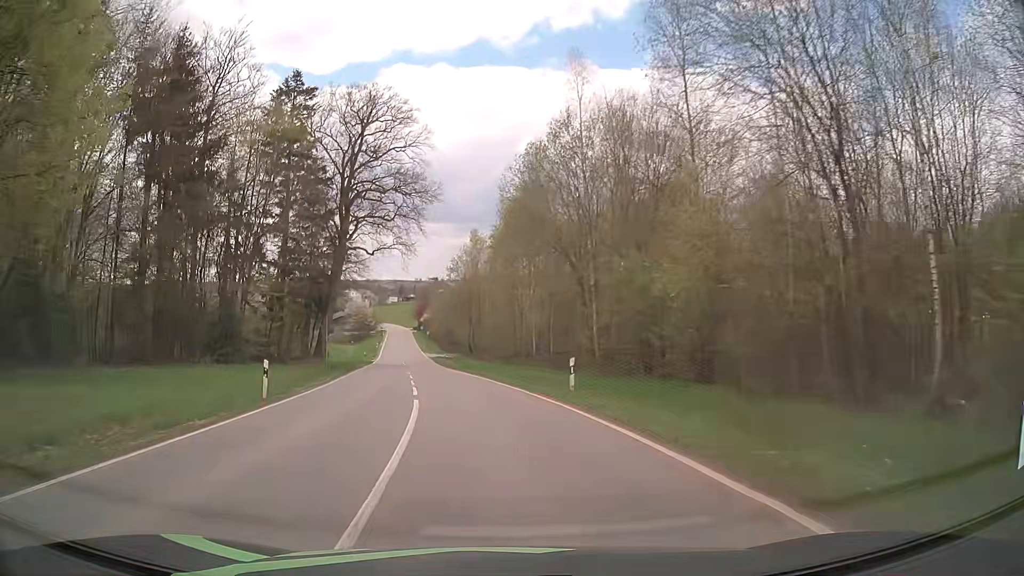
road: tertiary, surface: asphalt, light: Day
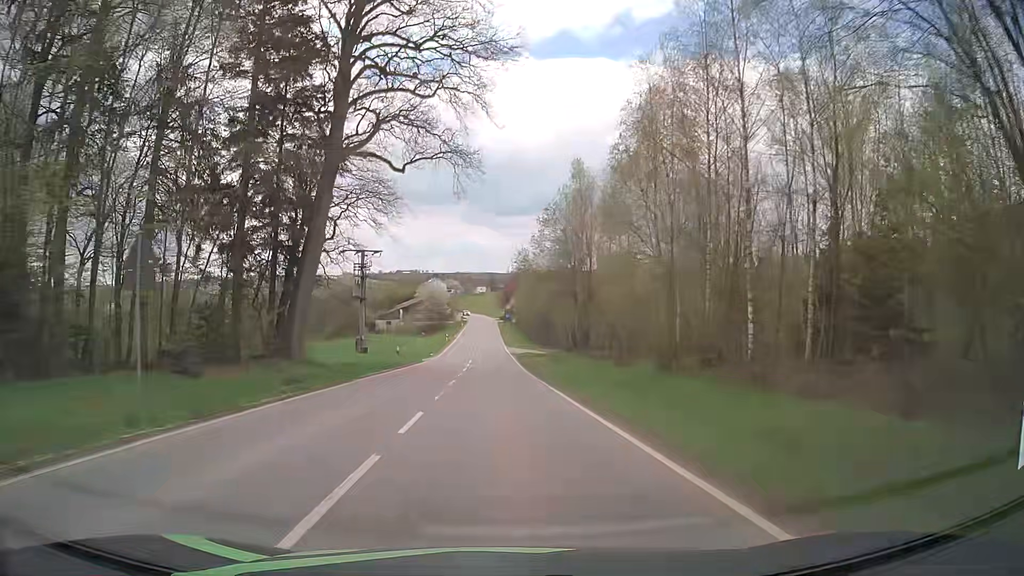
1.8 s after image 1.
(-2.3, +27.7) m; -8°
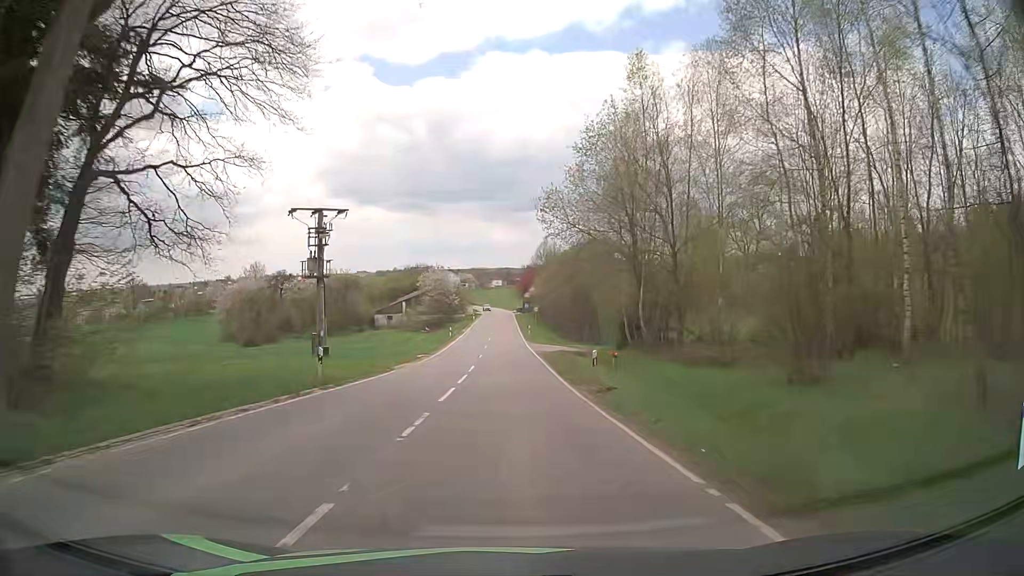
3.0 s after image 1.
(-0.4, +19.5) m; -1°
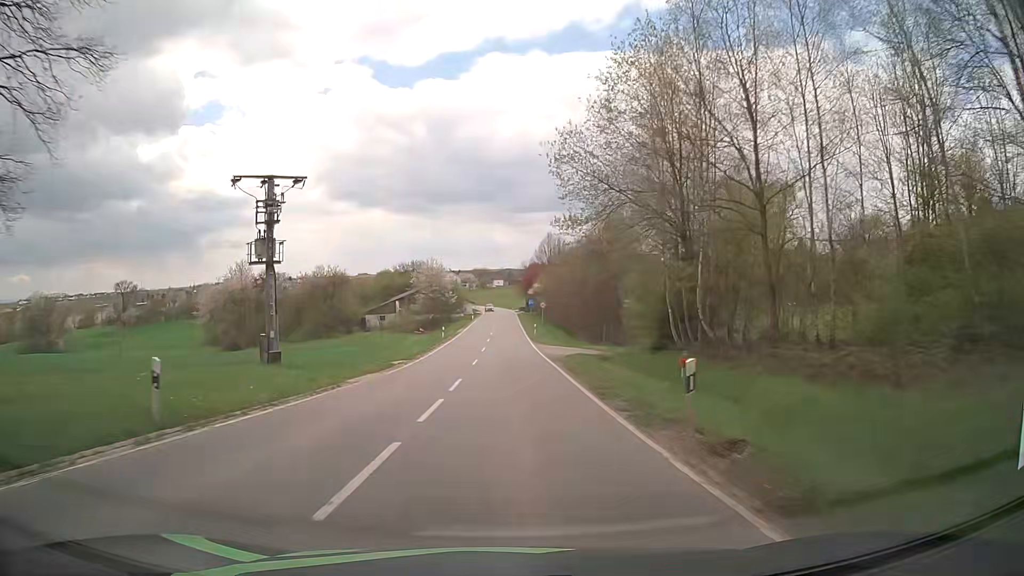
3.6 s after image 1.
(0.0, +9.9) m; 0°
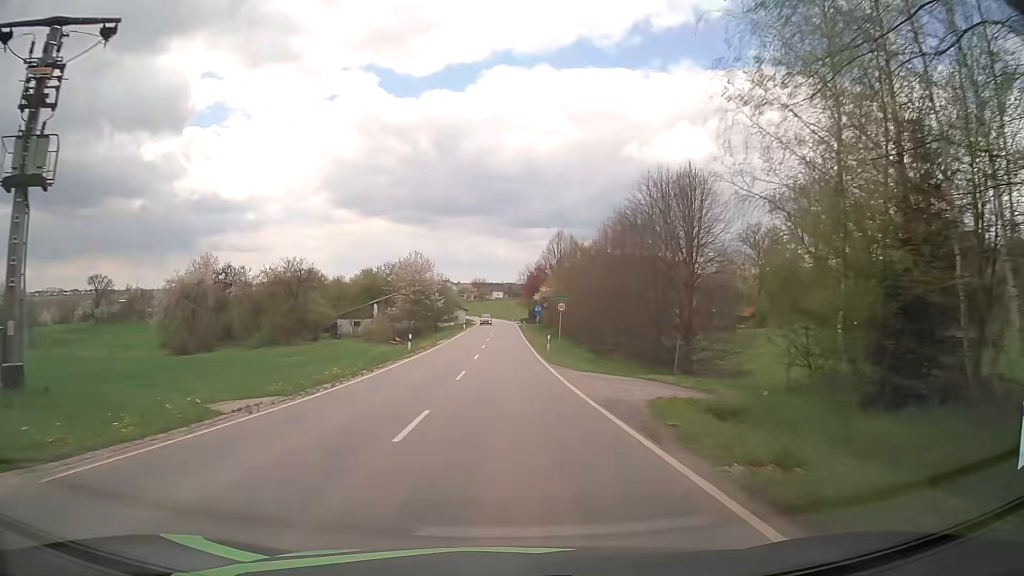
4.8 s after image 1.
(-0.2, +20.1) m; -1°
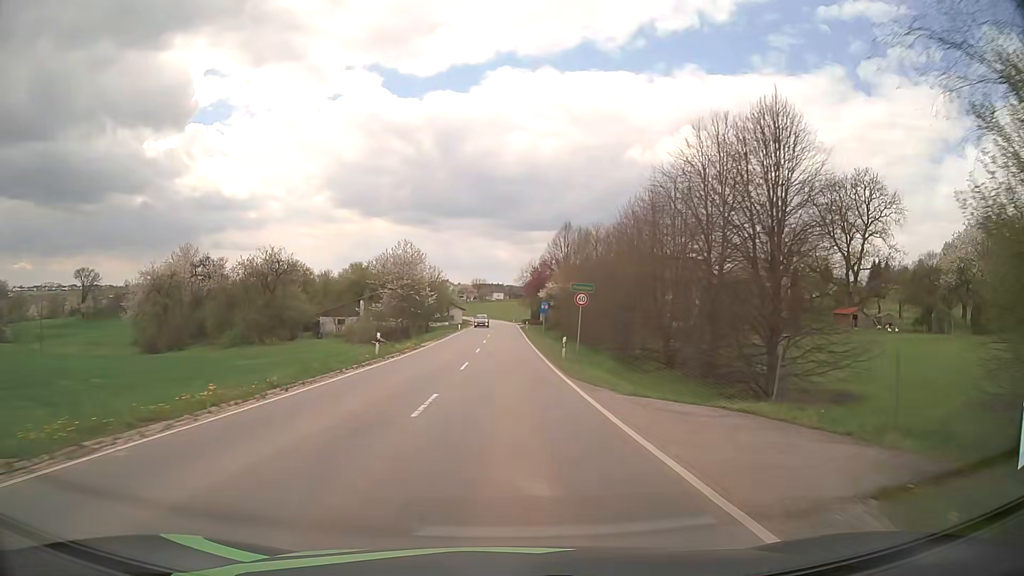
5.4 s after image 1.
(0.0, +10.1) m; 0°
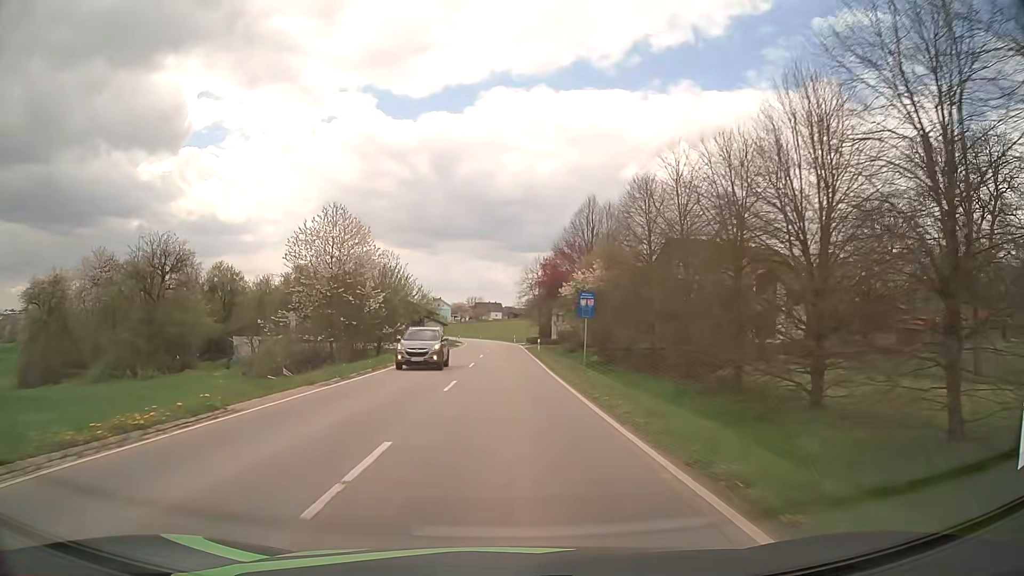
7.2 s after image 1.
(-0.1, +30.0) m; 0°
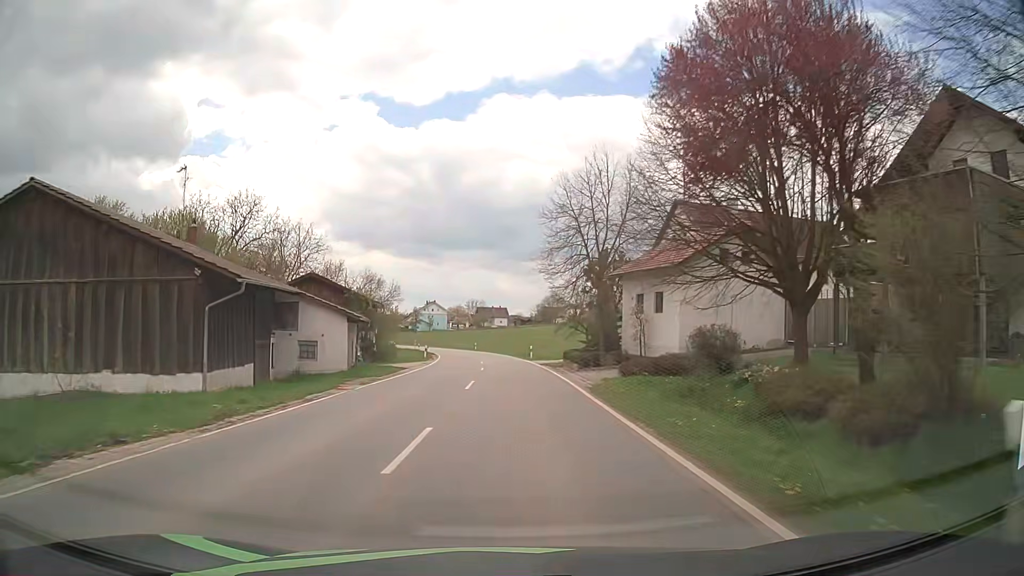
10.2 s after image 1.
(-0.2, +46.1) m; 0°
(0, +10) (0, +20) (0, +30) (0, +40) (-1, +50) (-1, +60) (-2, +70) (-4, +80) (-6, +90) (-8, +99) m
